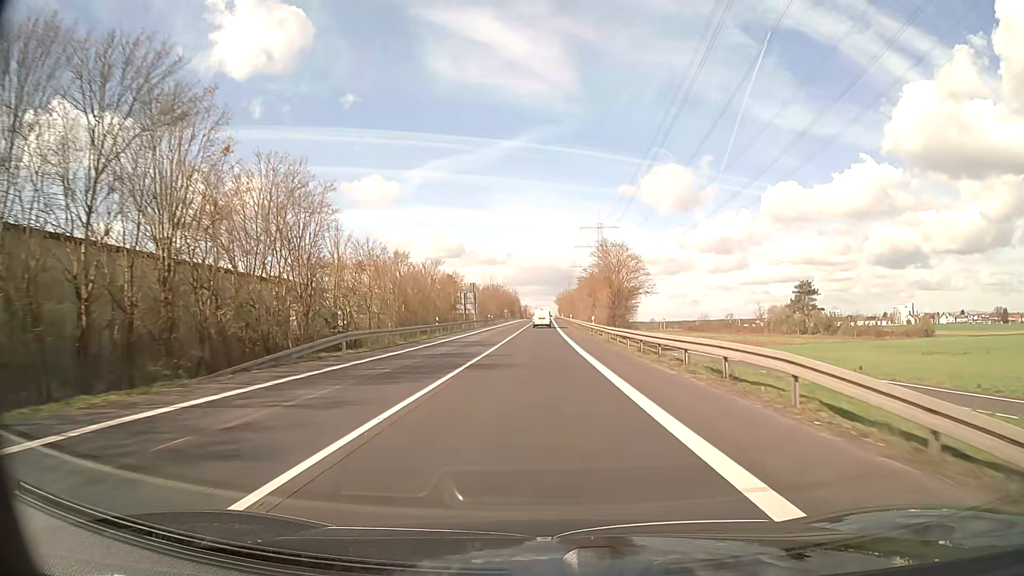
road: secondary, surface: asphalt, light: Day
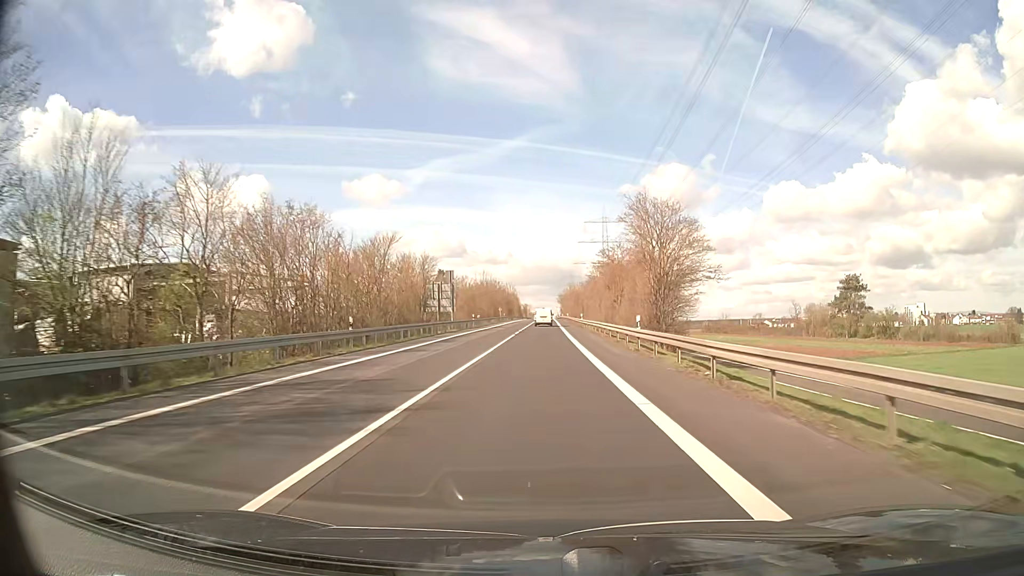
(0.0, +23.5) m; 0°
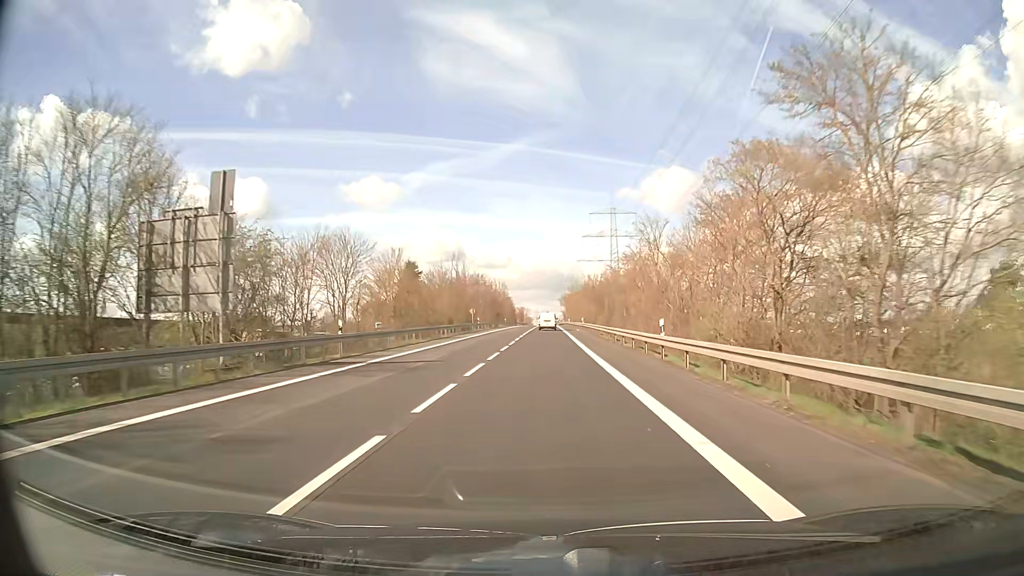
(0.0, +48.7) m; 0°
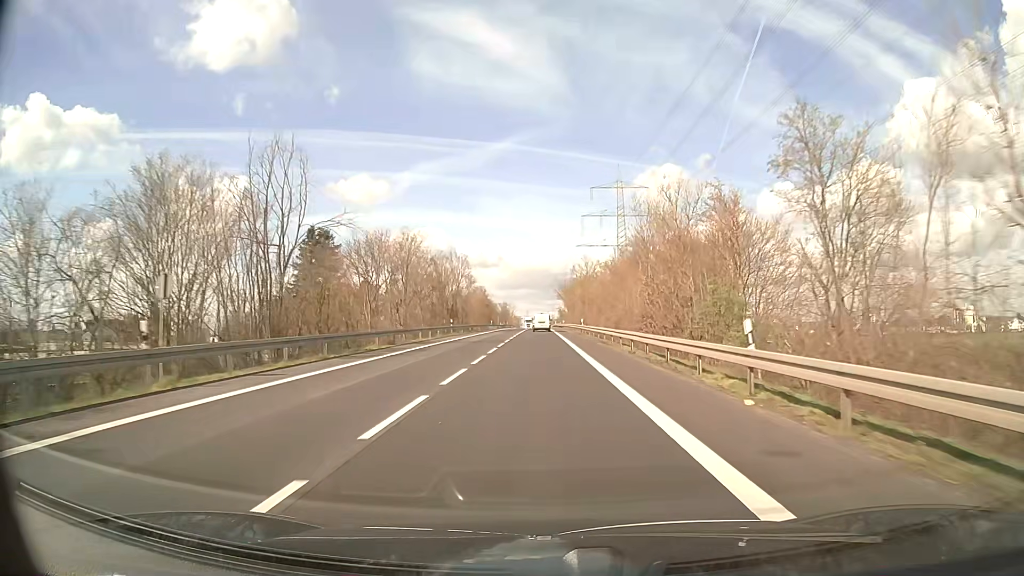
(+0.6, +63.4) m; 0°
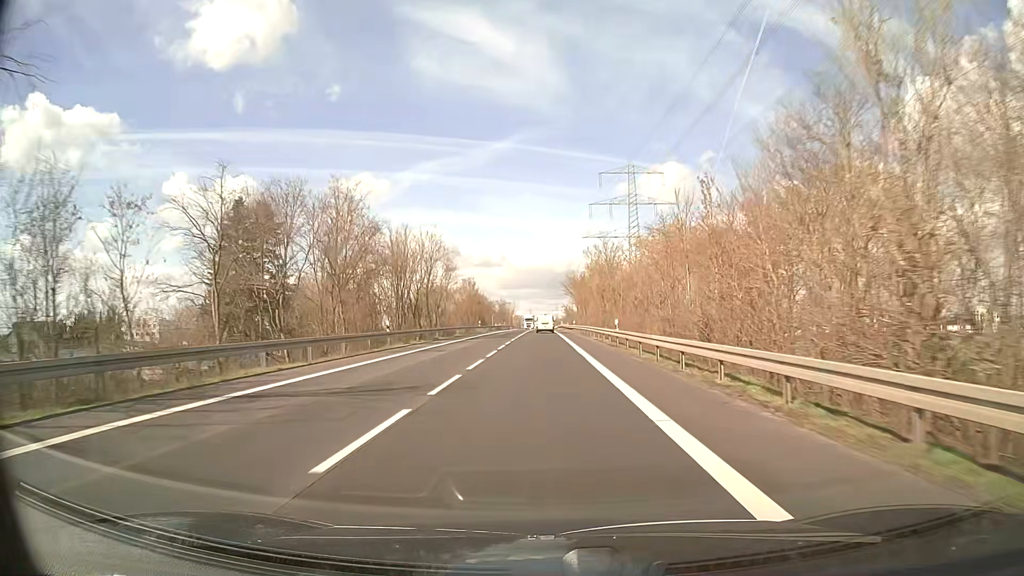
(+0.1, +26.0) m; 0°
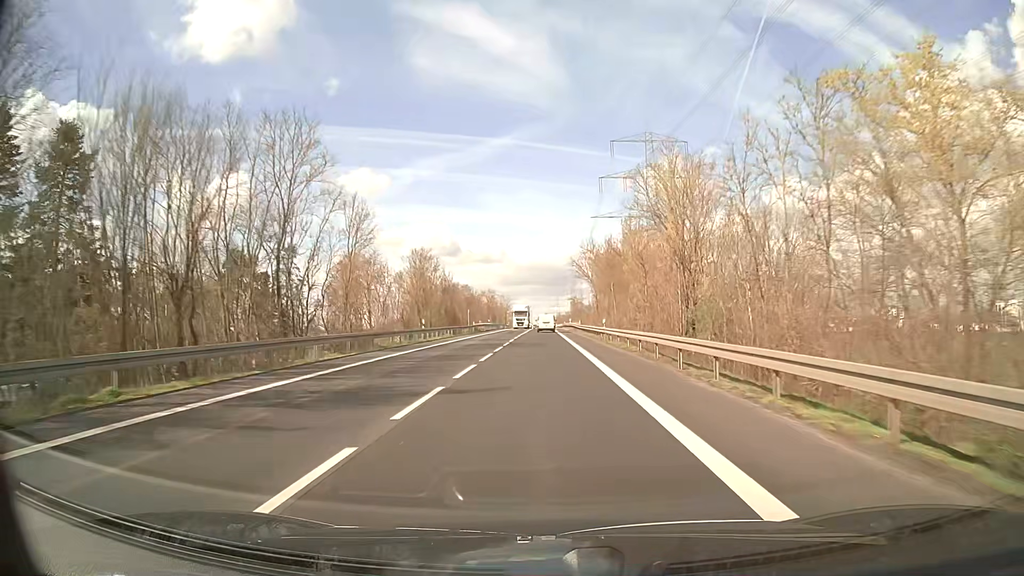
(+0.1, +39.8) m; 0°
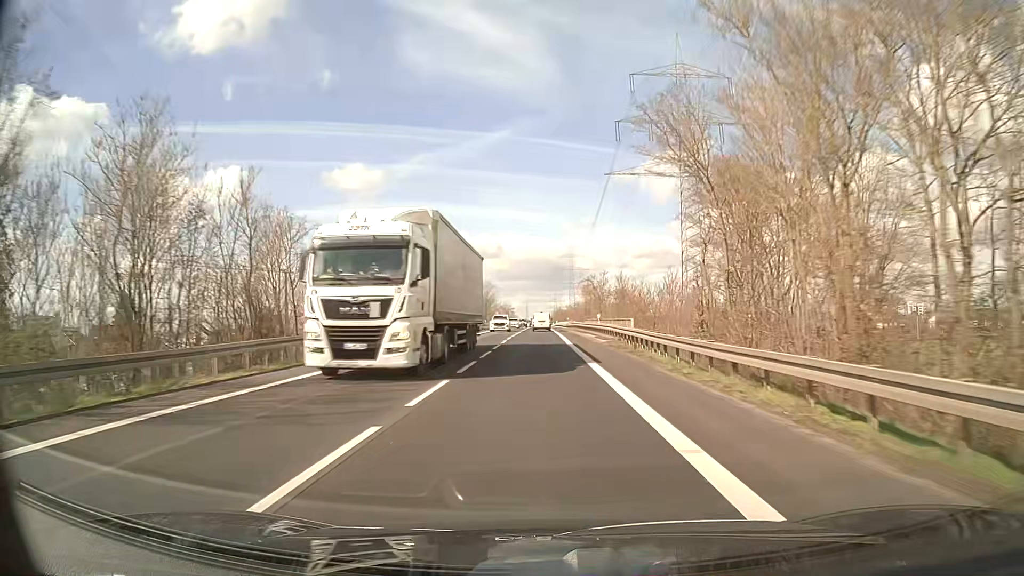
(+0.1, +53.5) m; 0°
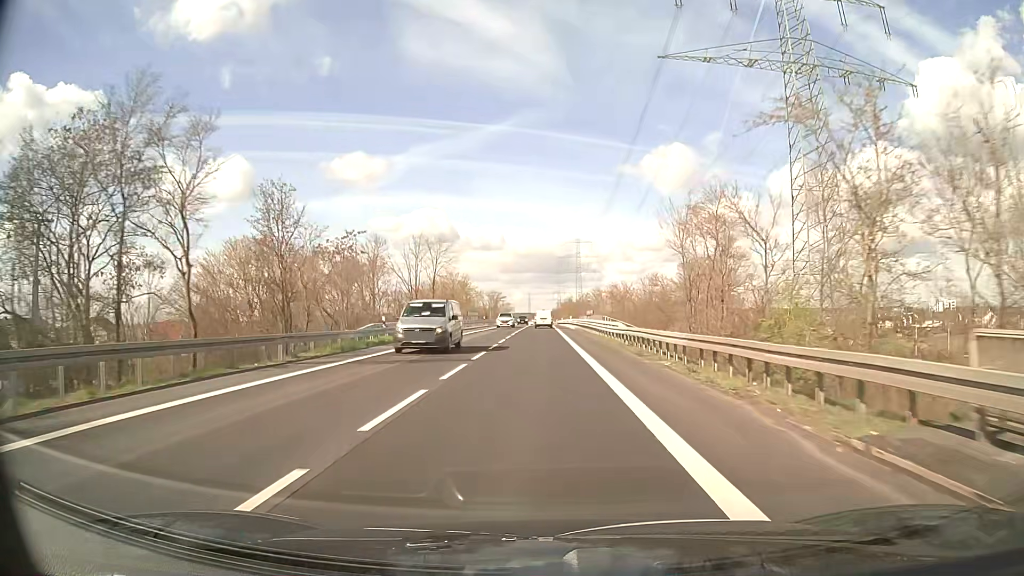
(+0.1, +63.1) m; 0°
